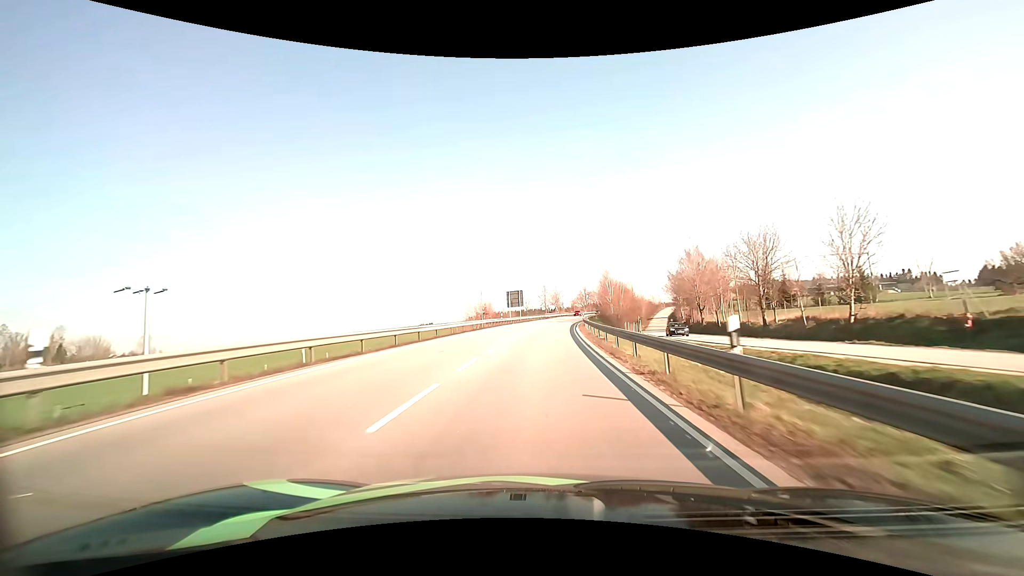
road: primary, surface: asphalt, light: Day
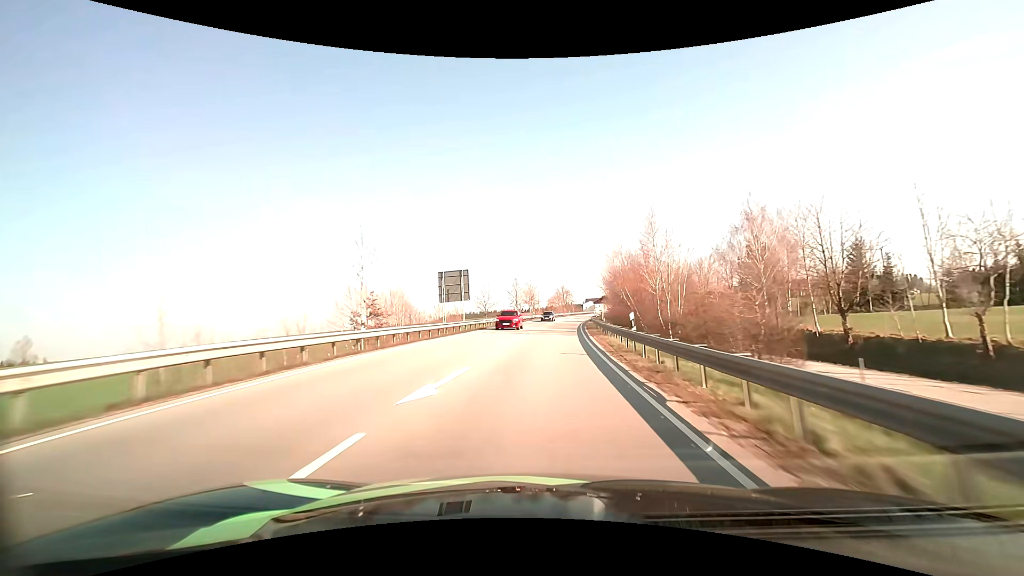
(+1.0, +40.0) m; +3°
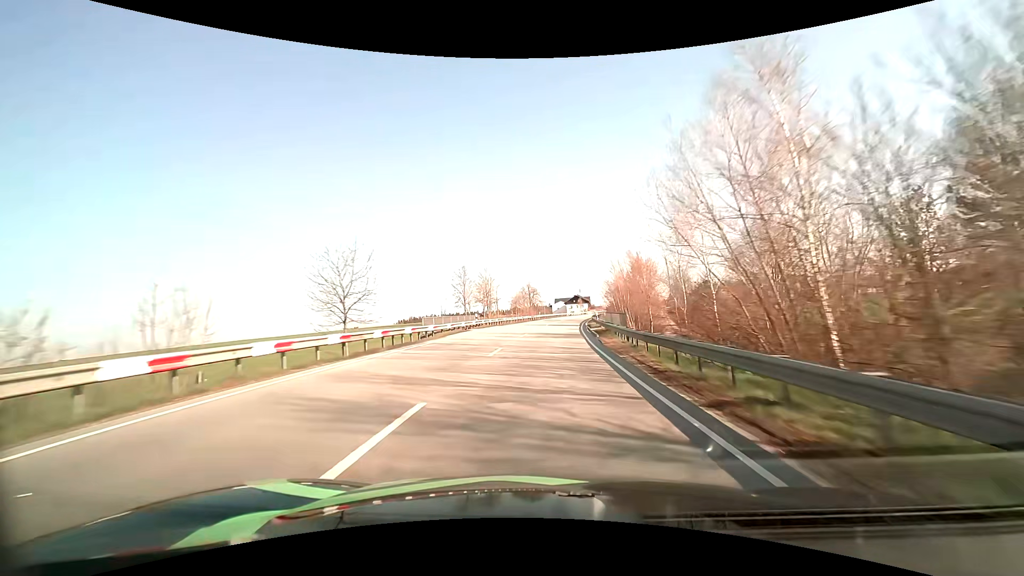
(+1.4, +40.8) m; +4°
(0, +10) (0, +20) (+1, +30) (+1, +40) (+2, +50) (+3, +60) (+4, +70) (+5, +80) (+7, +90) (+9, +99) m
